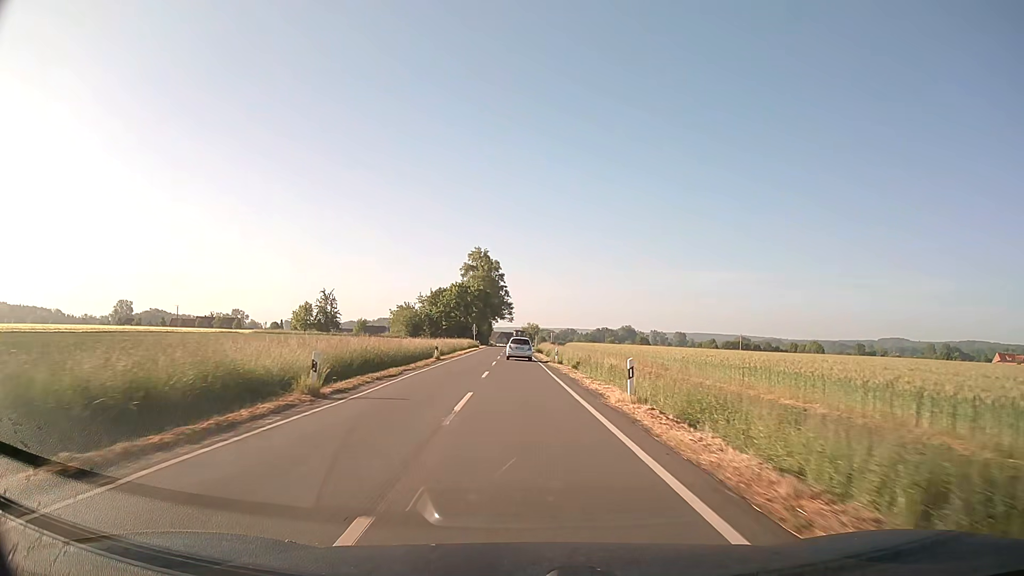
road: secondary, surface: asphalt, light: Day
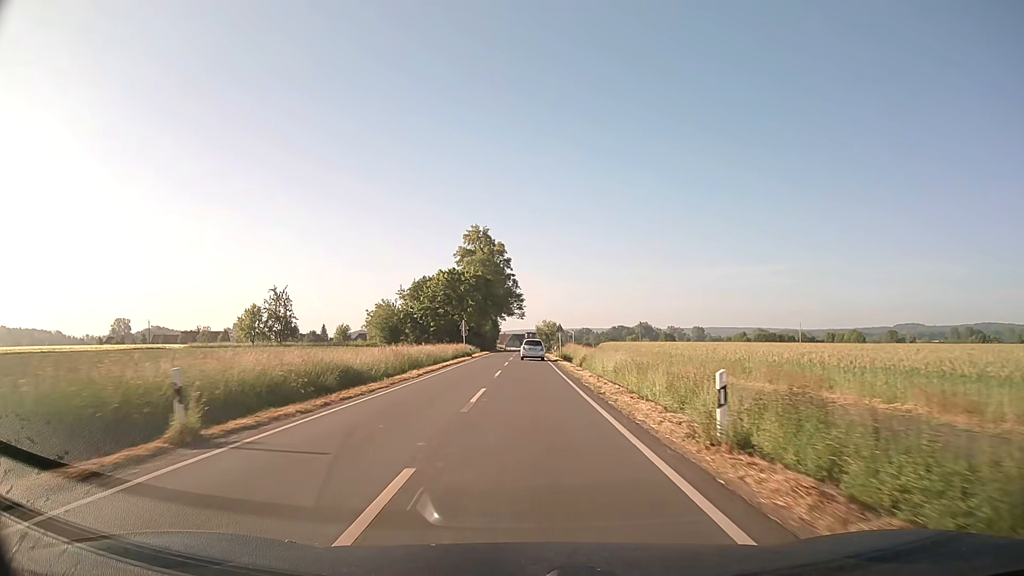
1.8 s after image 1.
(-0.6, +32.7) m; -1°
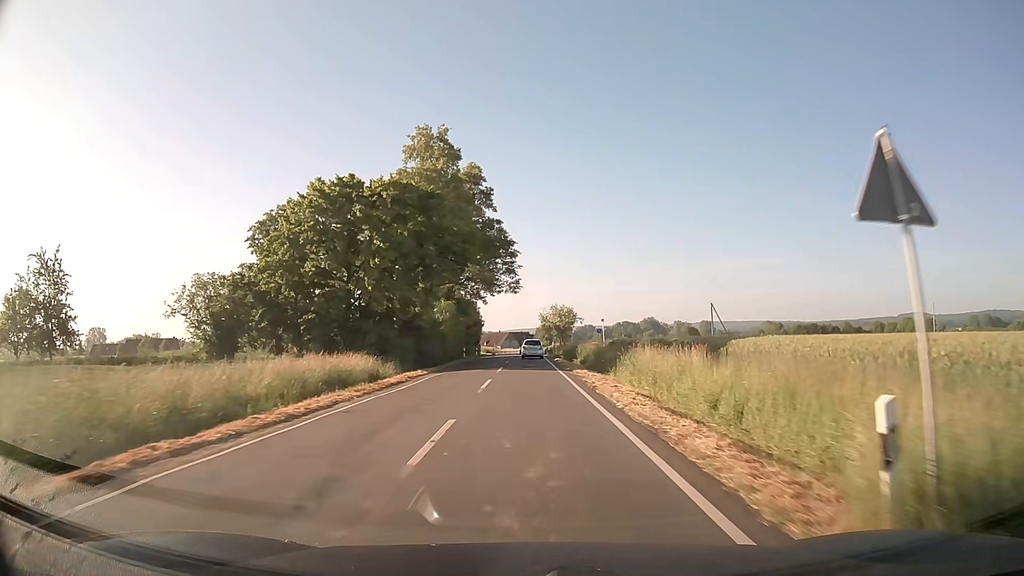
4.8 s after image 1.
(-0.2, +54.5) m; 0°
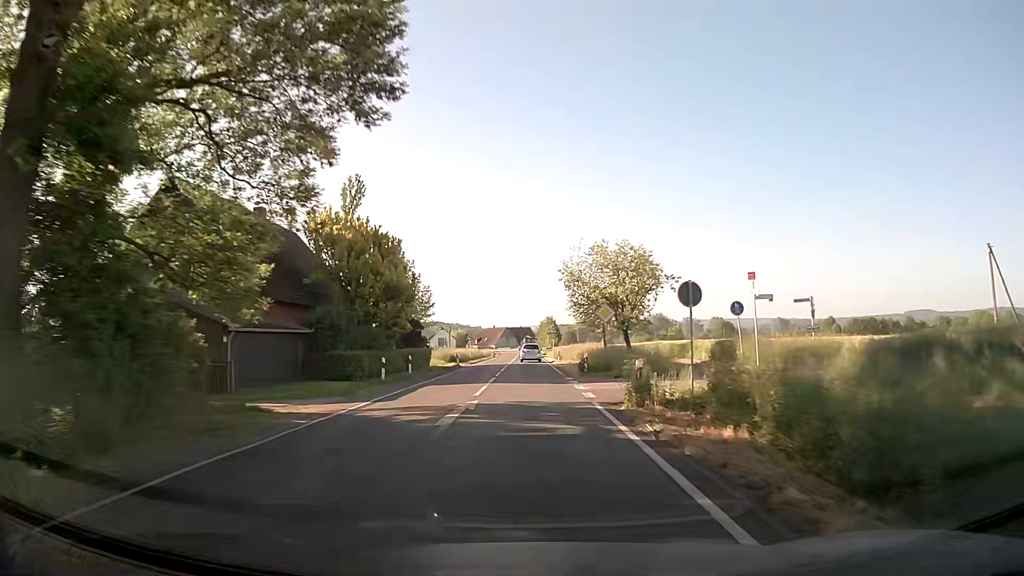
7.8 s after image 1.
(-0.2, +54.6) m; -1°
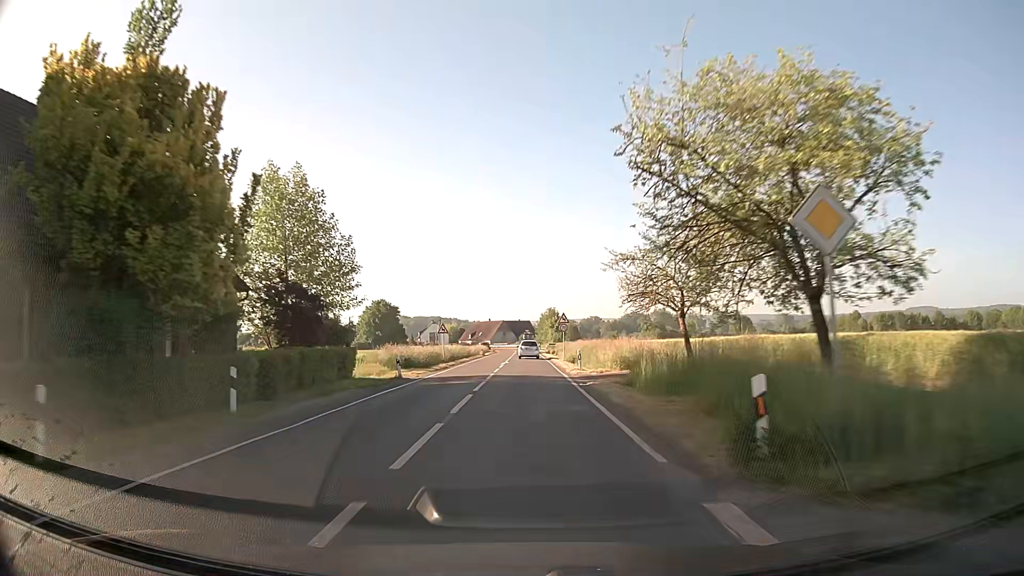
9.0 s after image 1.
(+0.2, +21.9) m; +1°
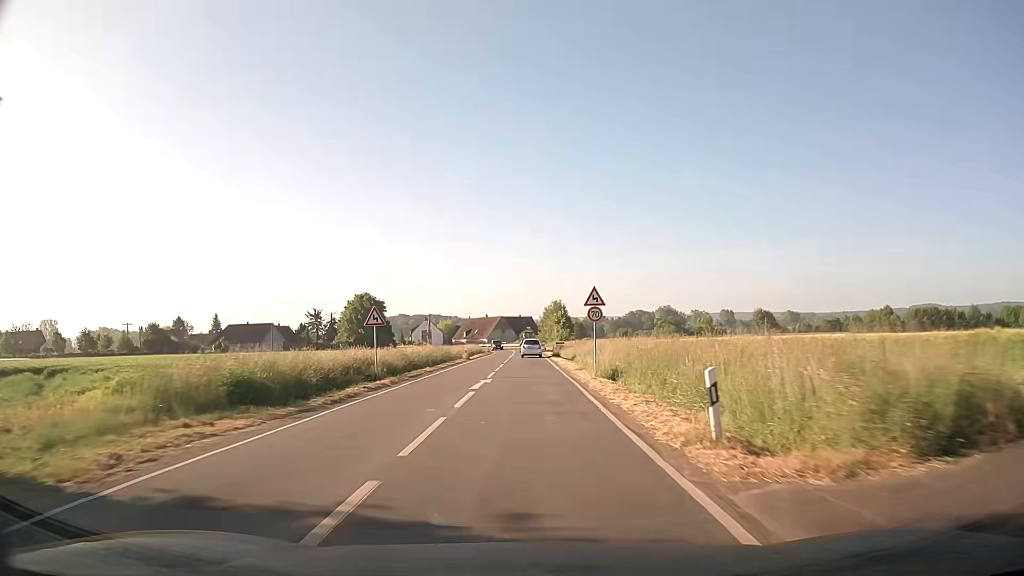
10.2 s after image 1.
(-0.1, +22.0) m; -1°
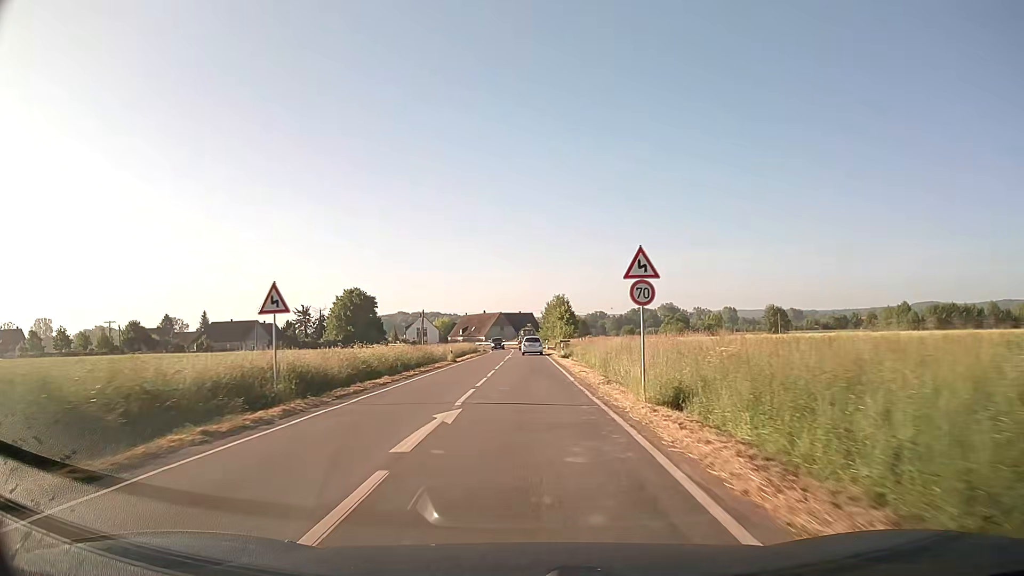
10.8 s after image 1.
(0.0, +11.0) m; 0°
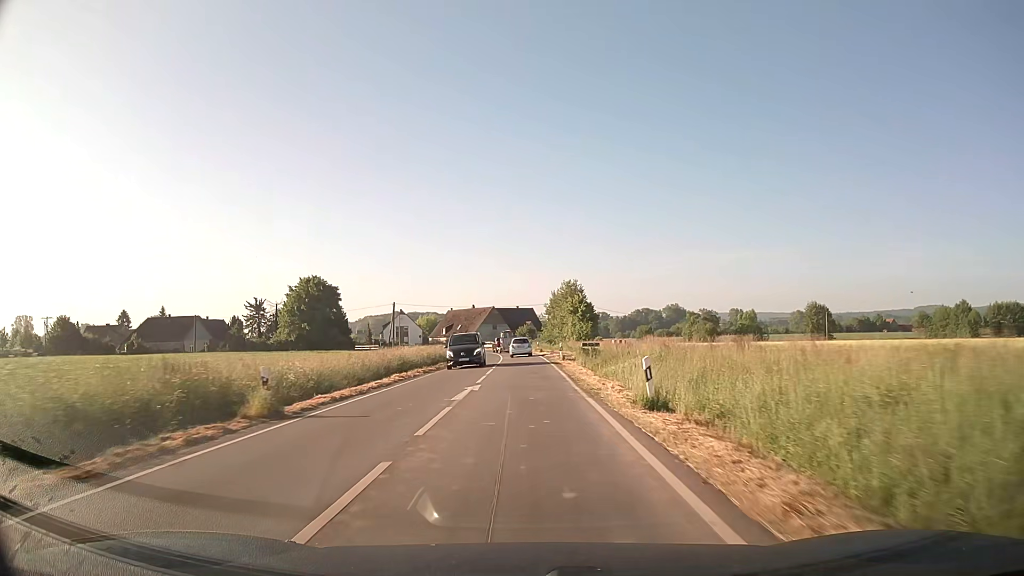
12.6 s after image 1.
(0.0, +33.0) m; 0°
(0, +10) (0, +20) (0, +30) (0, +40) (-1, +50) (-1, +60) (-2, +70) (-3, +80) (-4, +90) (-7, +100) m
